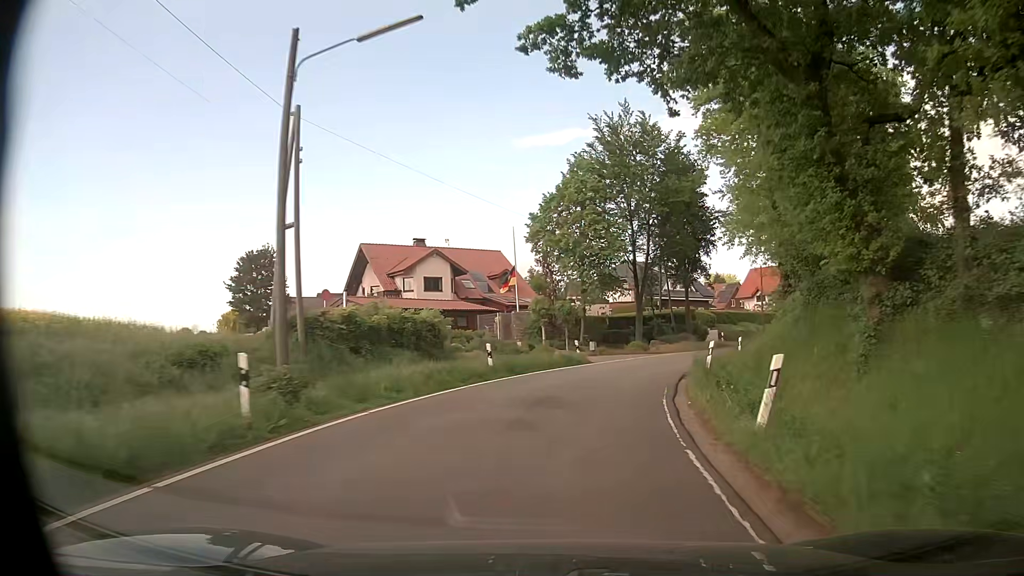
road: tertiary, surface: asphalt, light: Day
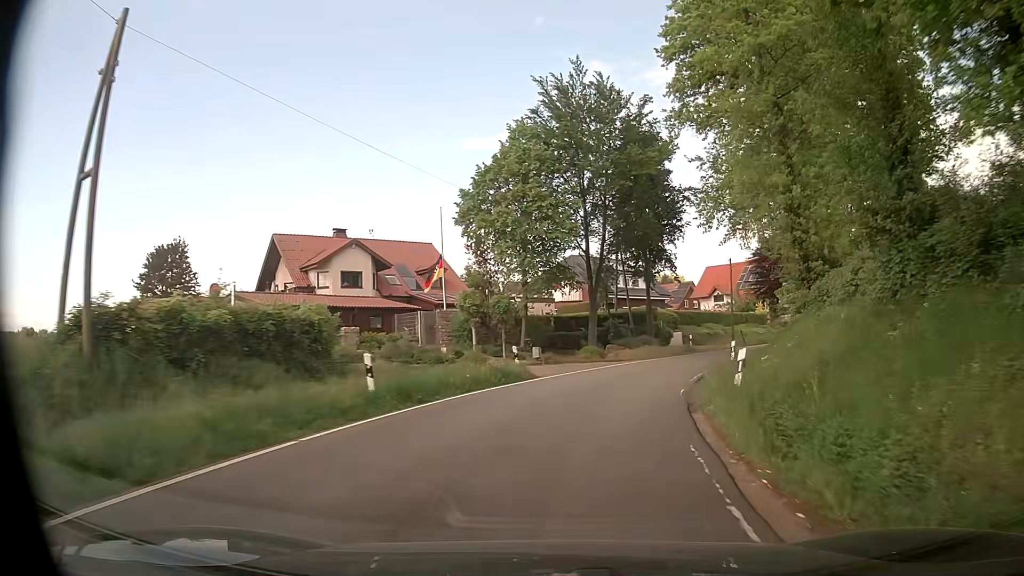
(+0.2, +8.6) m; +4°
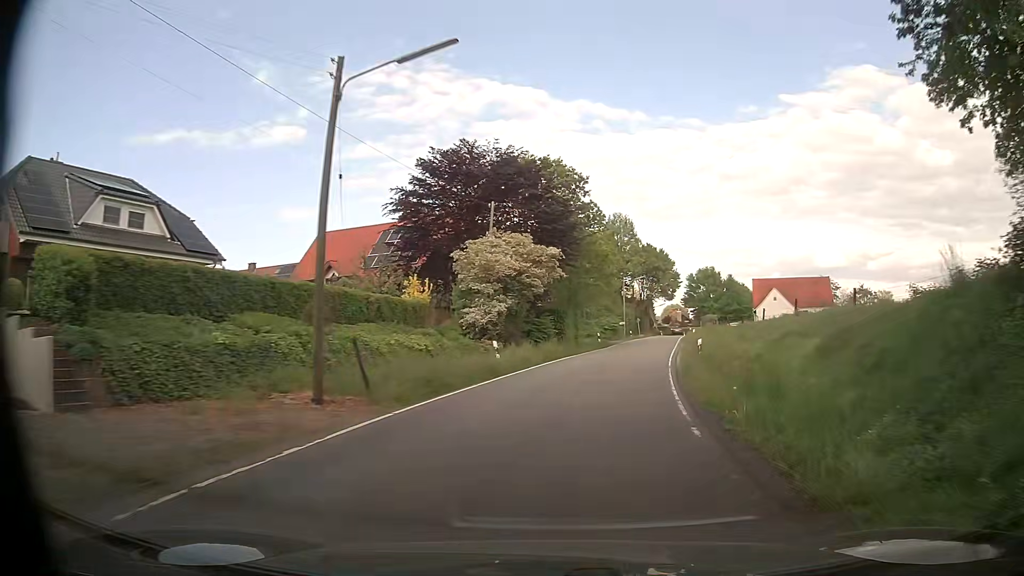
(+11.8, +41.3) m; +31°
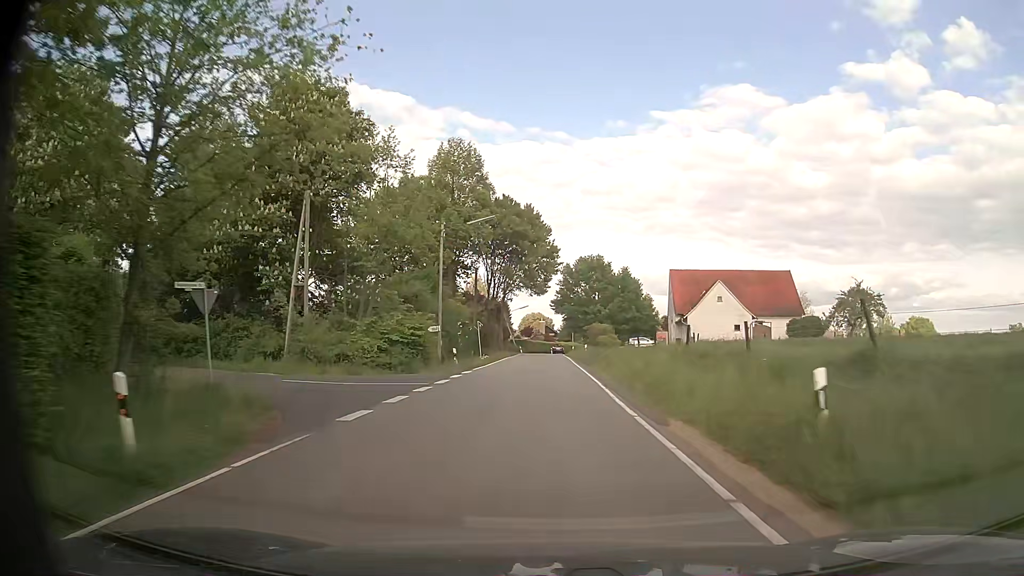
(+7.2, +45.6) m; +13°
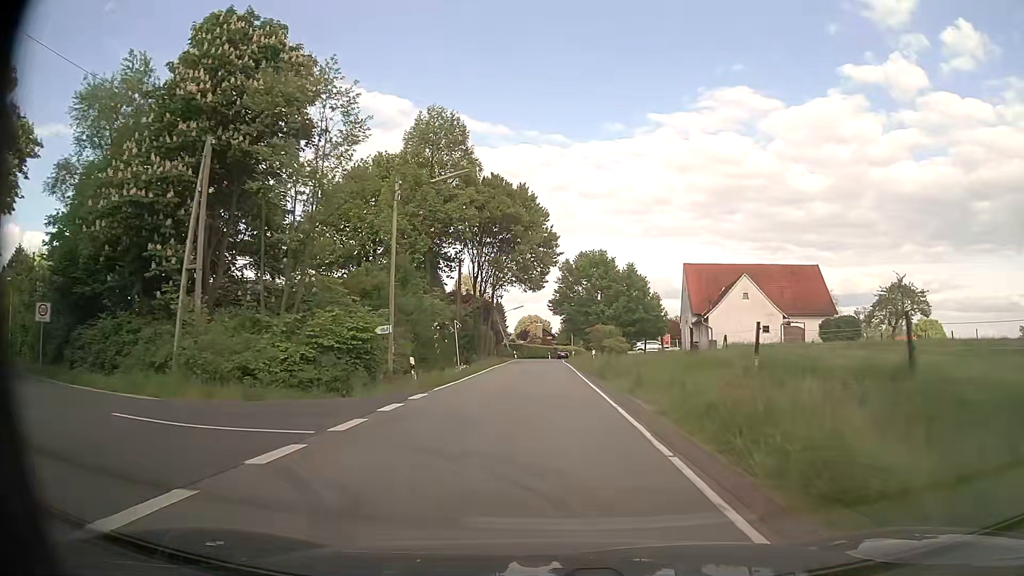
(+0.1, +9.6) m; +1°
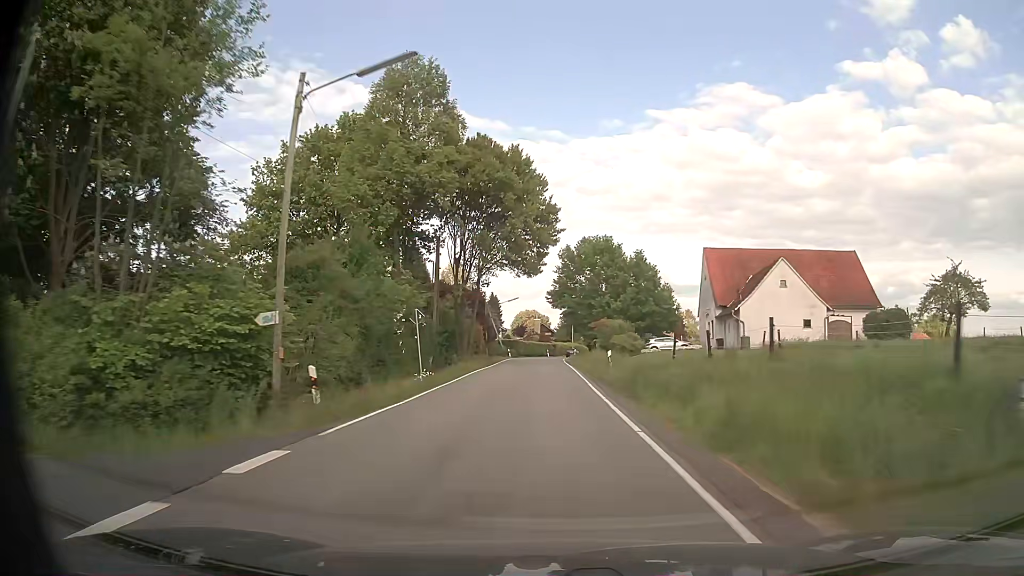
(0.0, +9.6) m; 0°
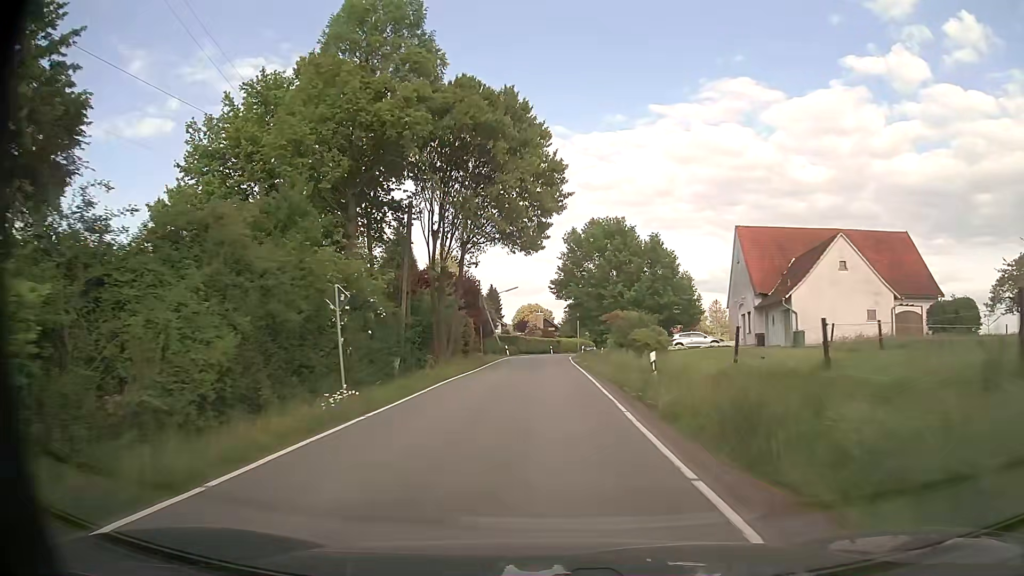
(0.0, +9.6) m; 0°
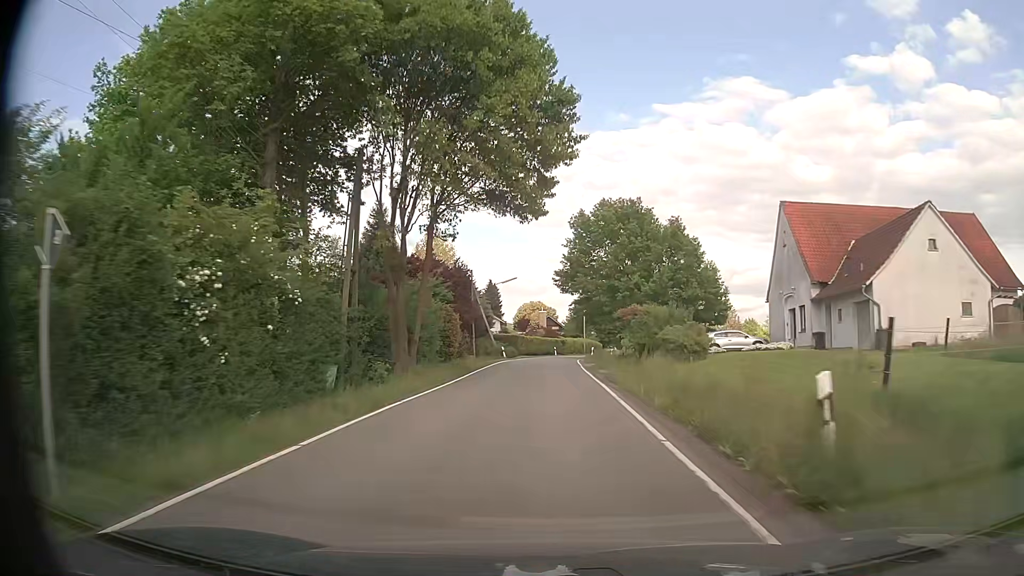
(-0.1, +9.5) m; -1°
(0, +10) (0, +20) (0, +30) (0, +40) (+1, +50) (+1, +60) (+3, +70) (+4, +80) (+6, +90) (+9, +99) m
